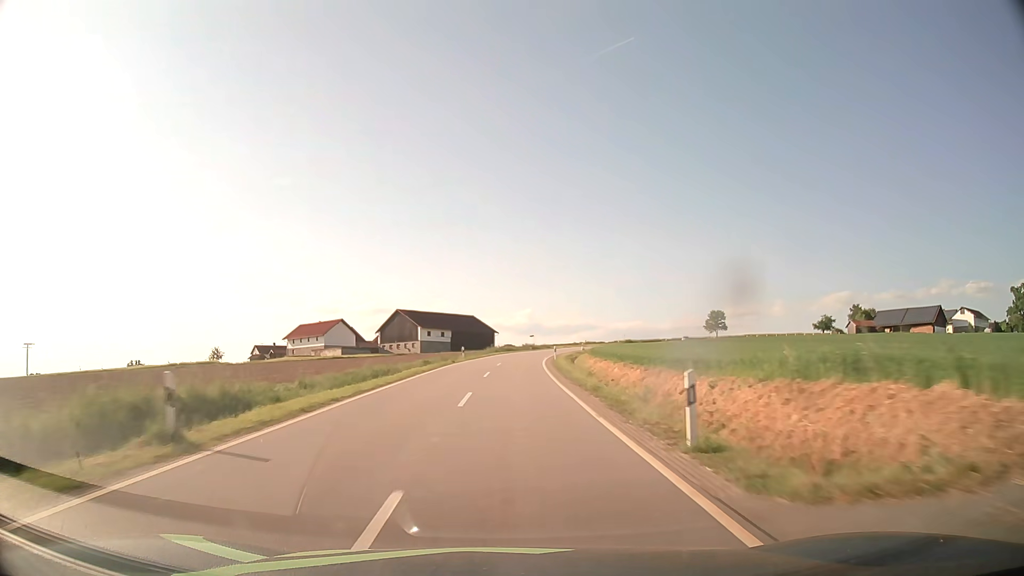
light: Day
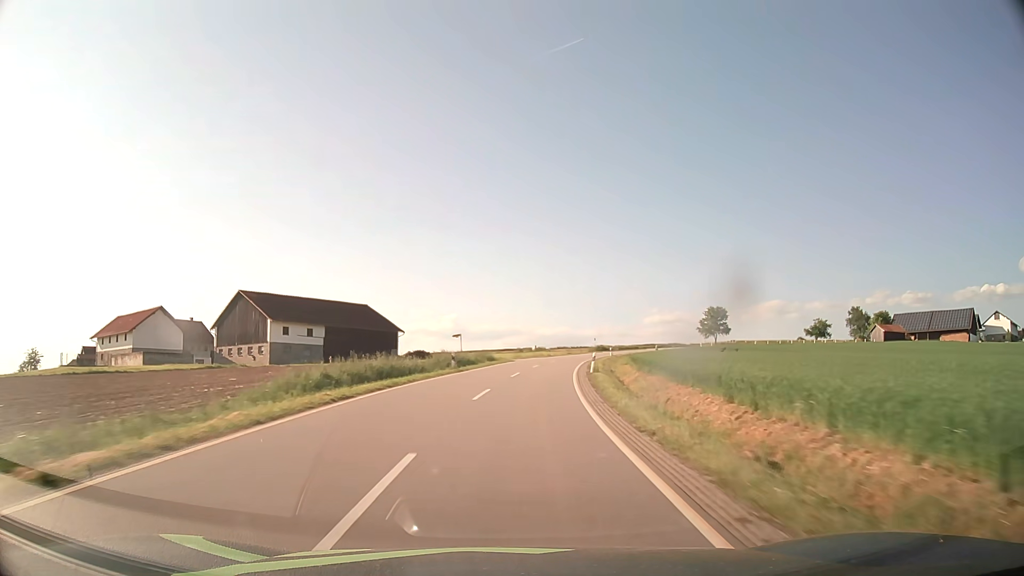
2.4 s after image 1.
(+2.2, +58.6) m; +6°
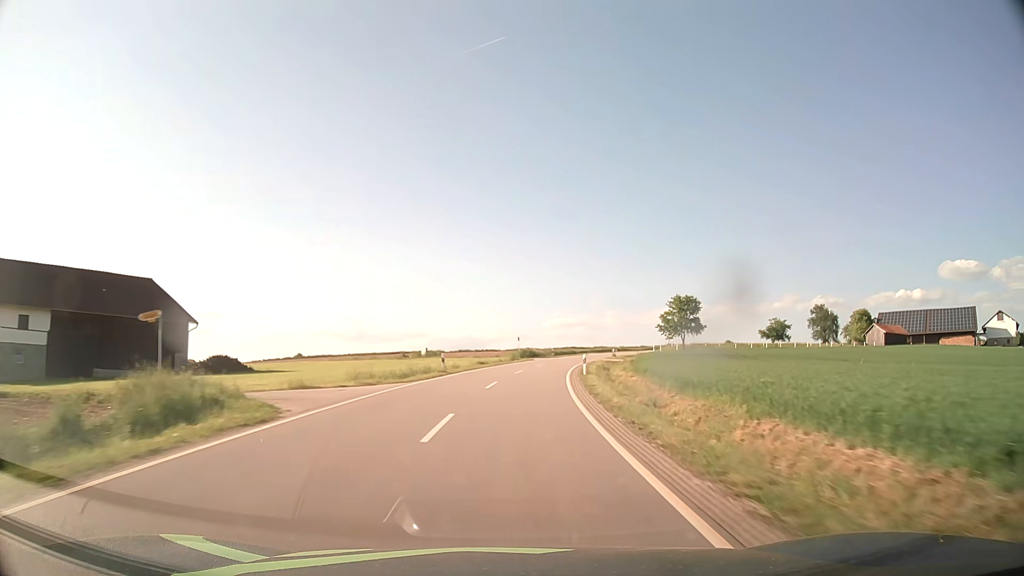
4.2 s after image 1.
(+3.1, +43.2) m; +8°
(0, +10) (+1, +20) (+1, +30) (+2, +40) (+4, +50) (+6, +60) (+8, +69) (+10, +79) (+13, +89) (+16, +98) m
